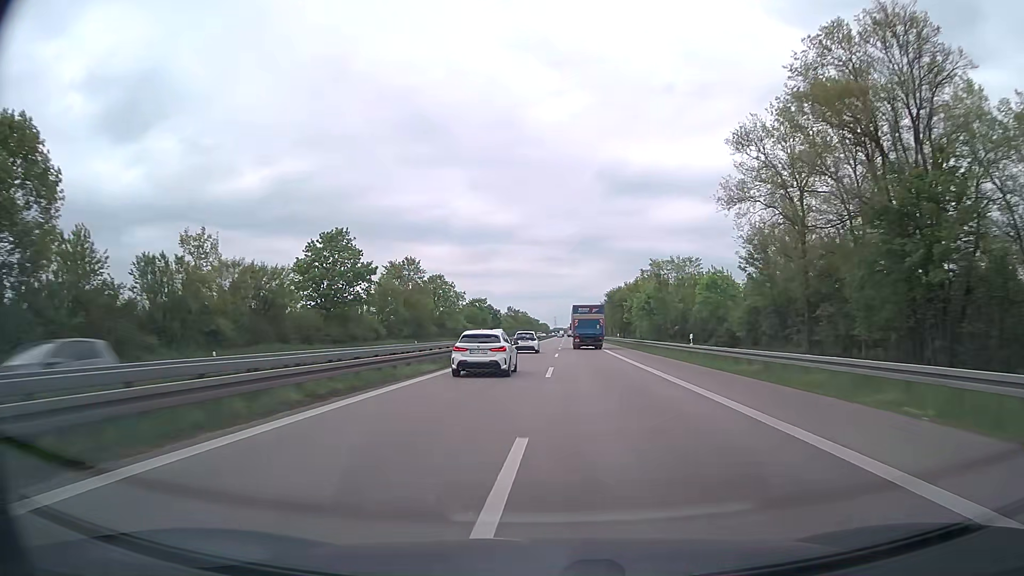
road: trunk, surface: asphalt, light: Day
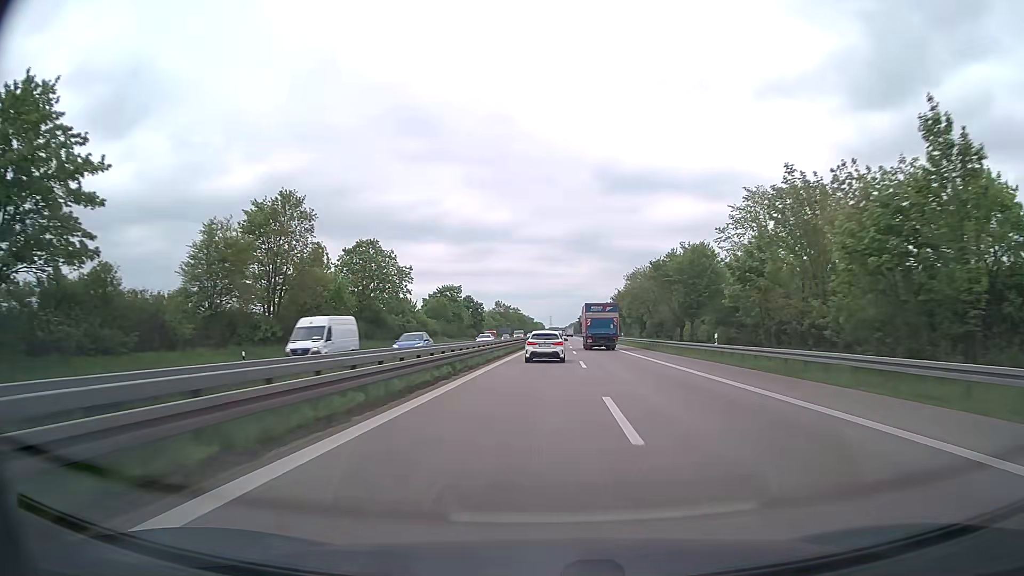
(+0.1, +48.6) m; 0°
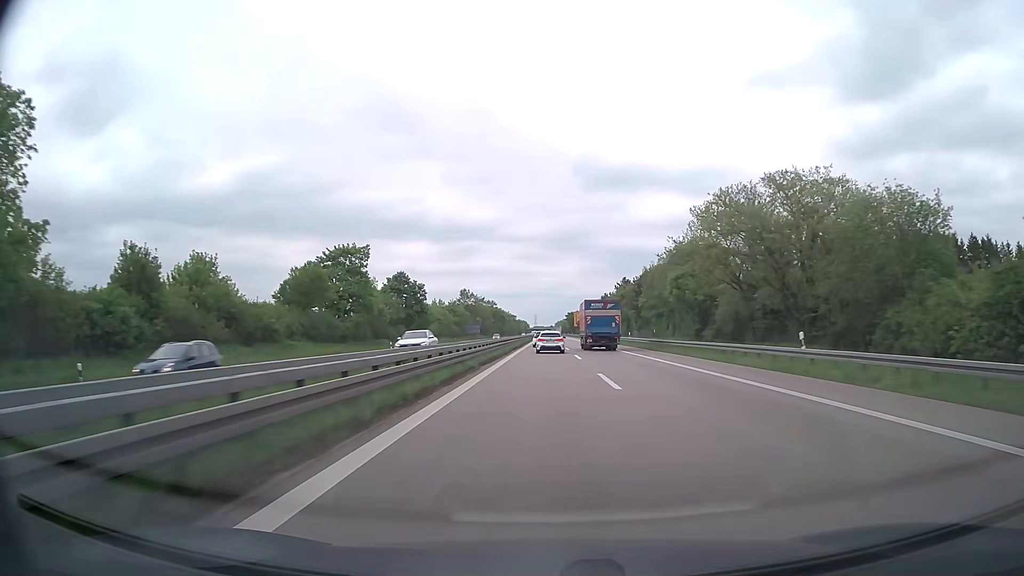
(+0.9, +64.3) m; +1°
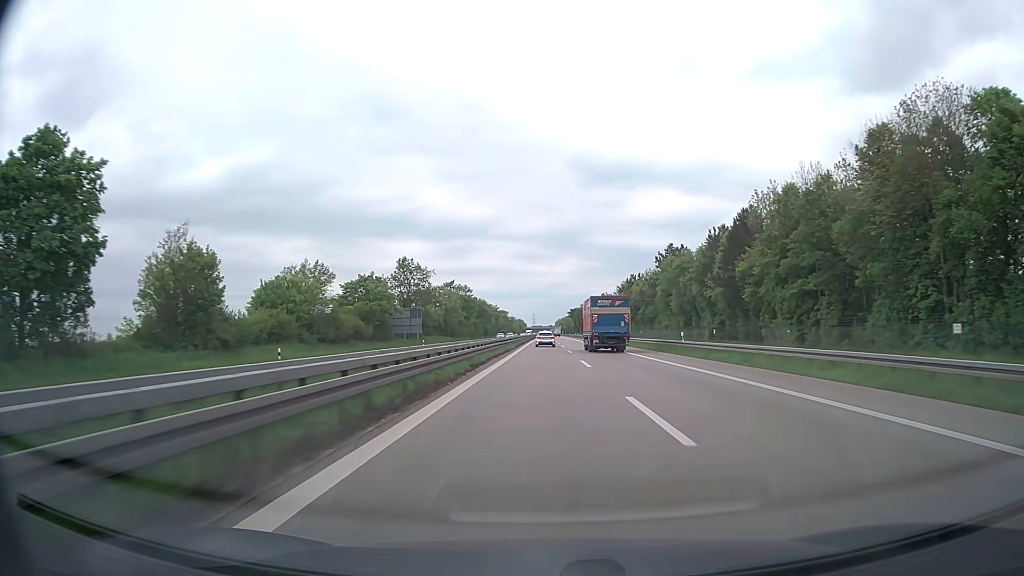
(+0.3, +80.0) m; 0°
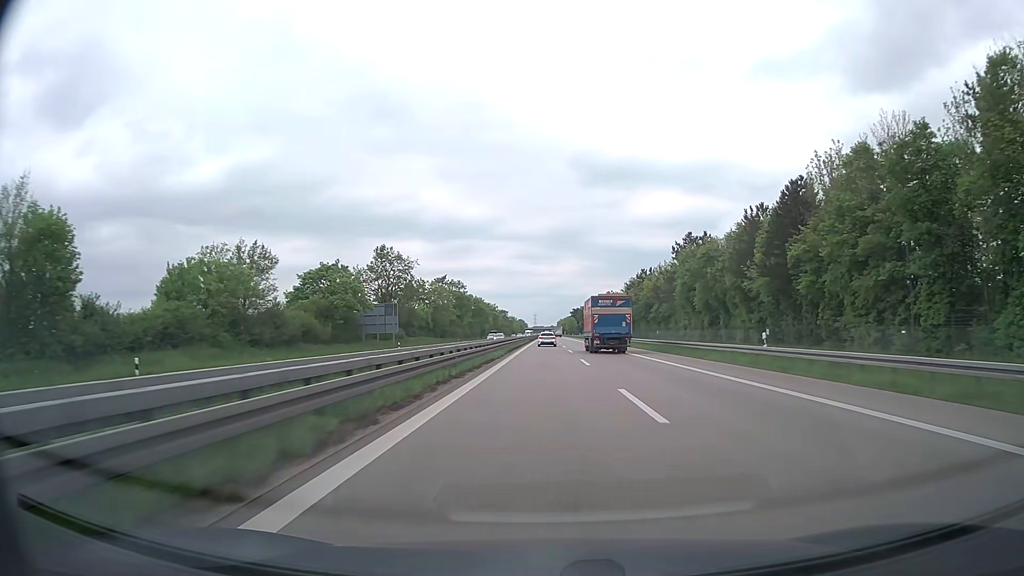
(0.0, +16.0) m; 0°
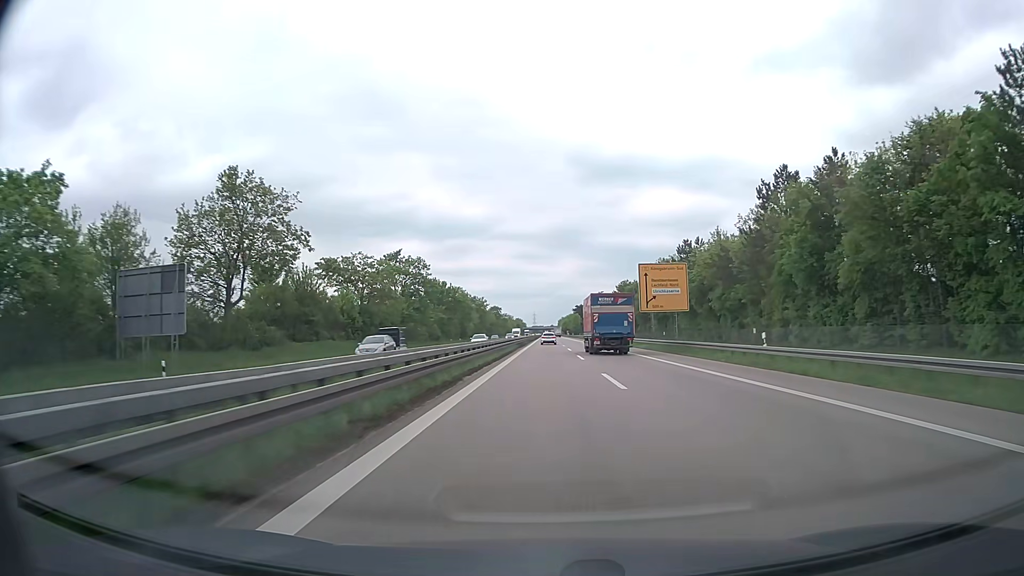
(0.0, +47.9) m; 0°
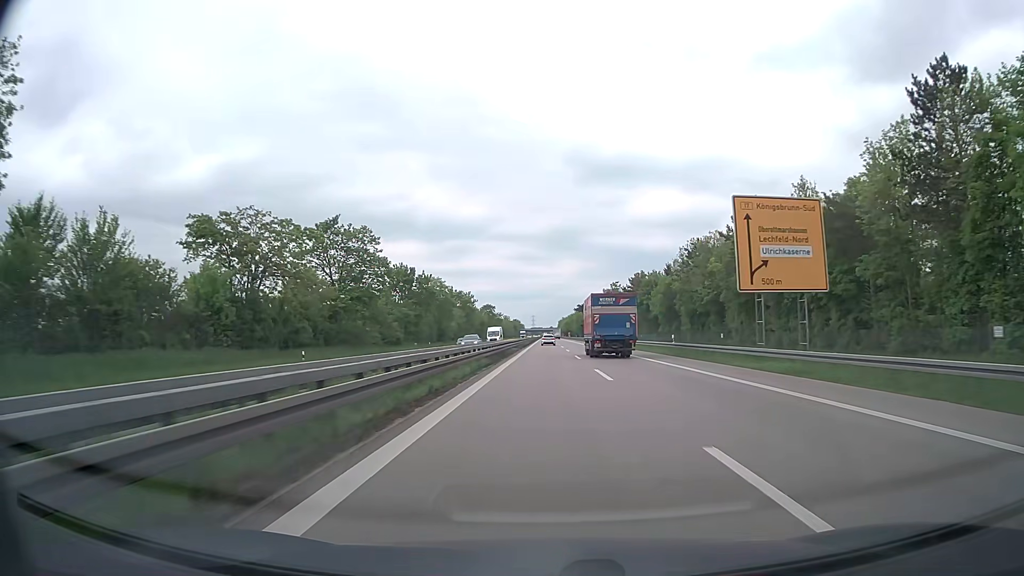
(0.0, +32.3) m; 0°
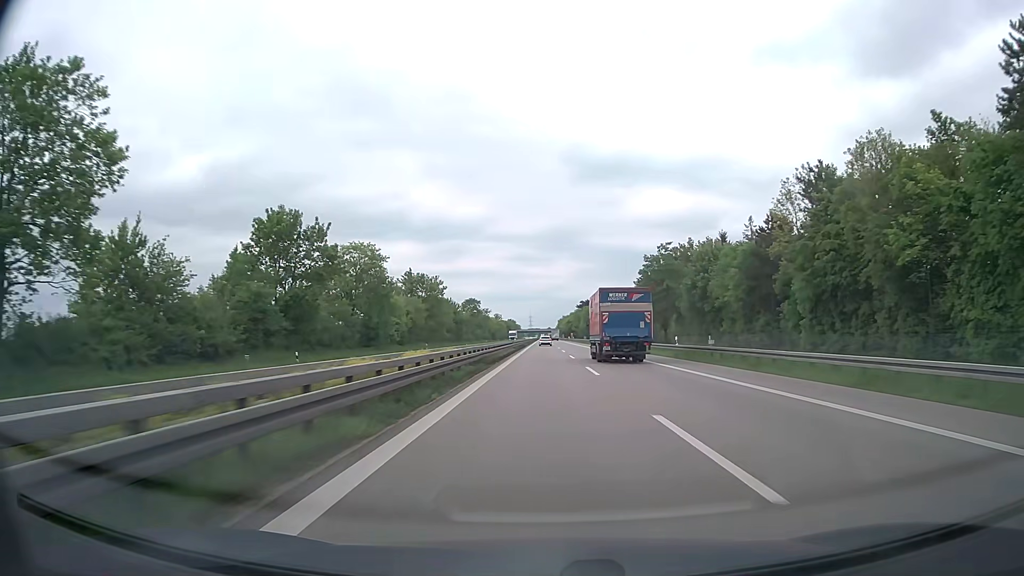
(+0.1, +50.9) m; 0°
(0, +10) (0, +20) (0, +30) (0, +40) (0, +50) (0, +60) (0, +70) (0, +80) (0, +90) (0, +100) m
